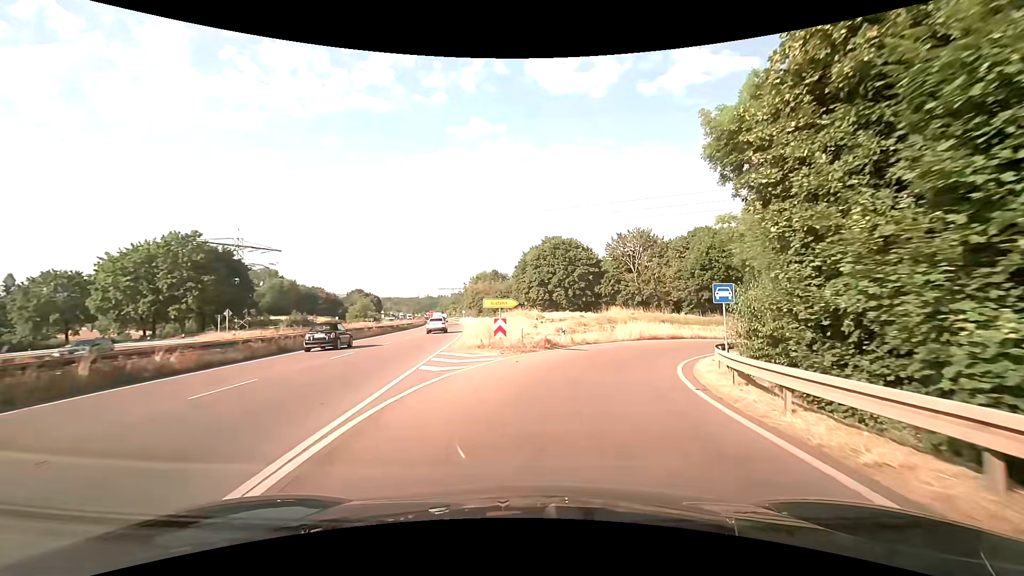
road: trunk_link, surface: asphalt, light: Day
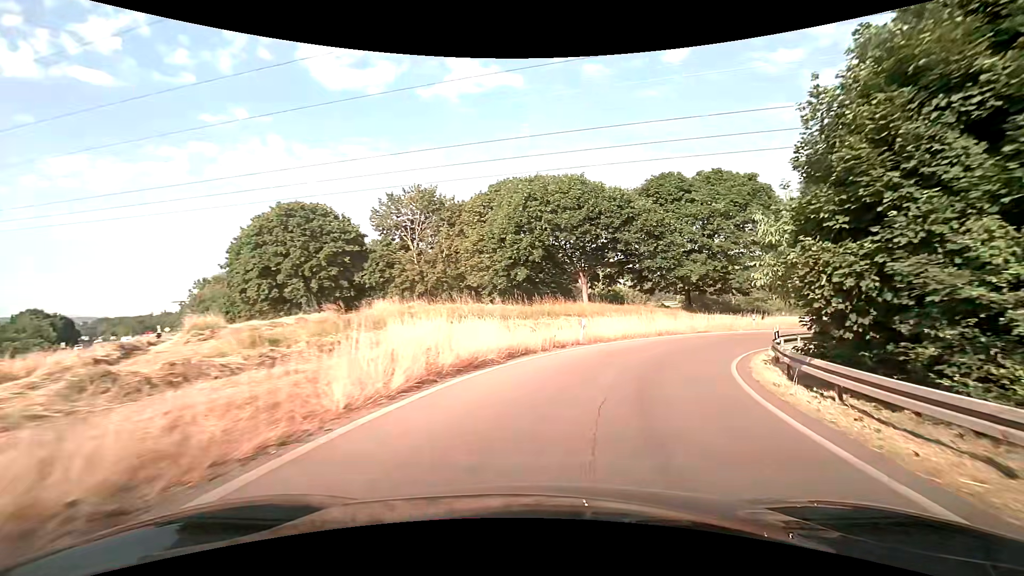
(+4.9, +24.6) m; +25°
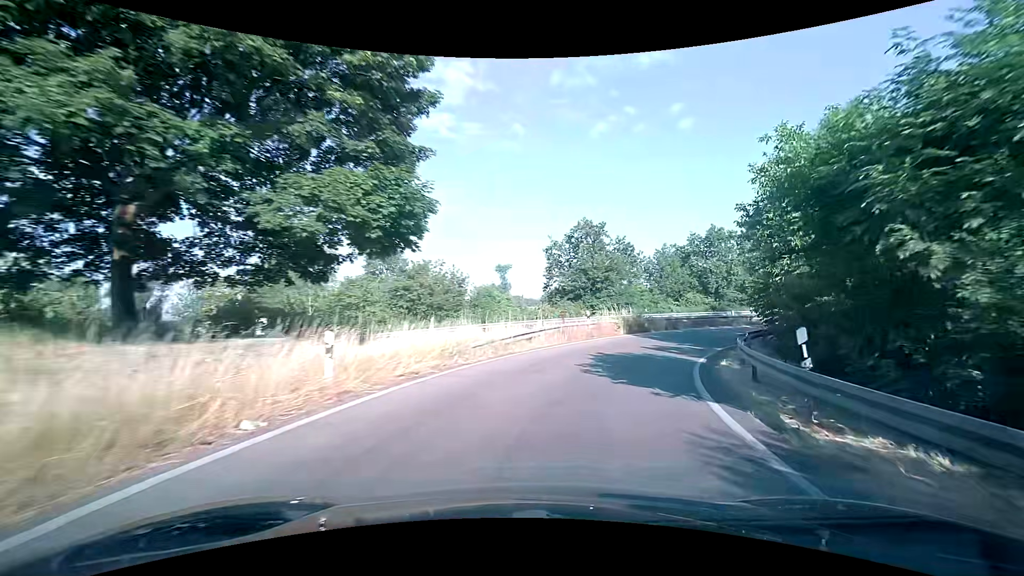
(+11.6, +28.9) m; +44°
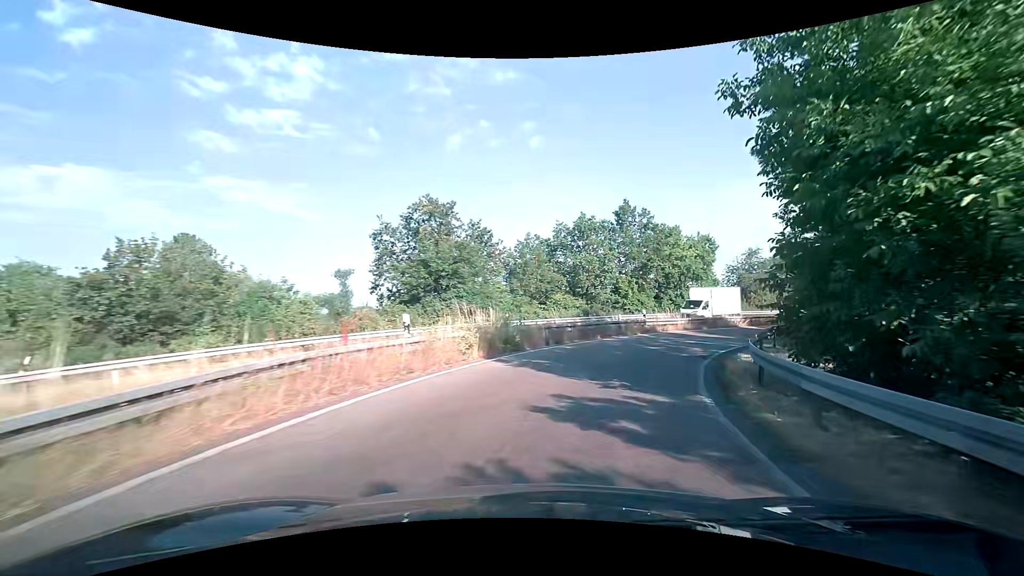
(+1.9, +13.3) m; +16°
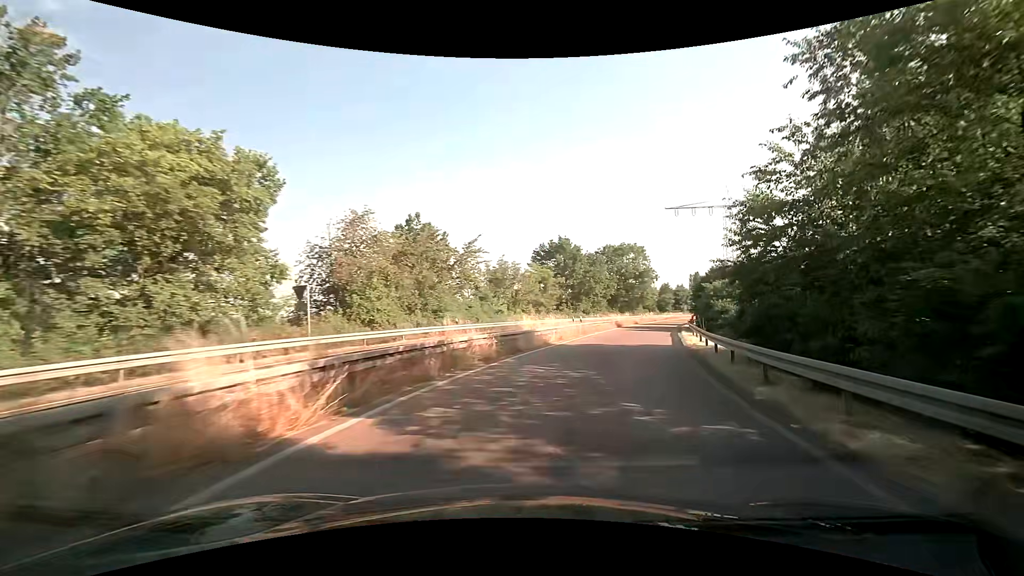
(+12.1, +31.2) m; +42°
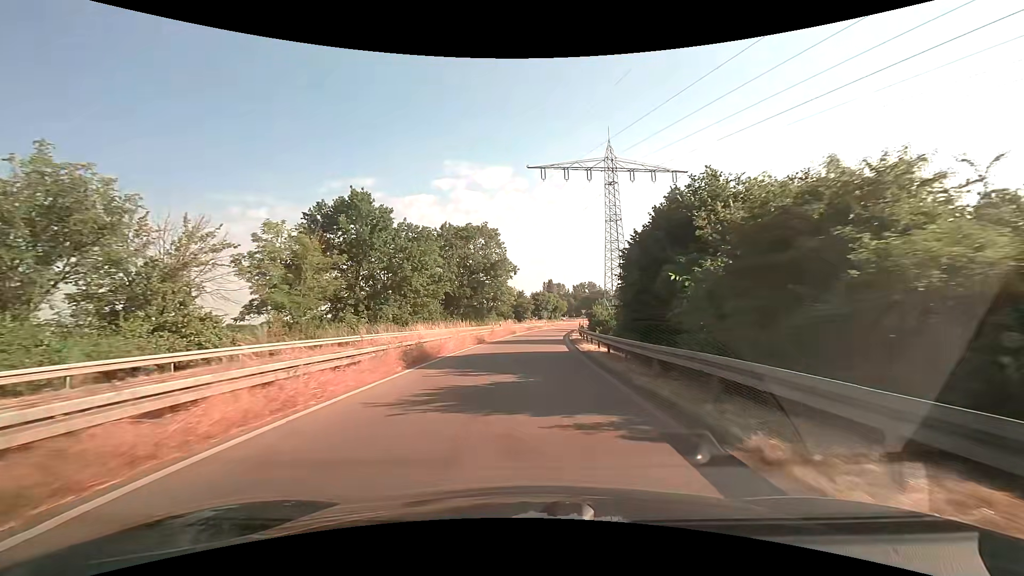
(+8.5, +35.0) m; +18°
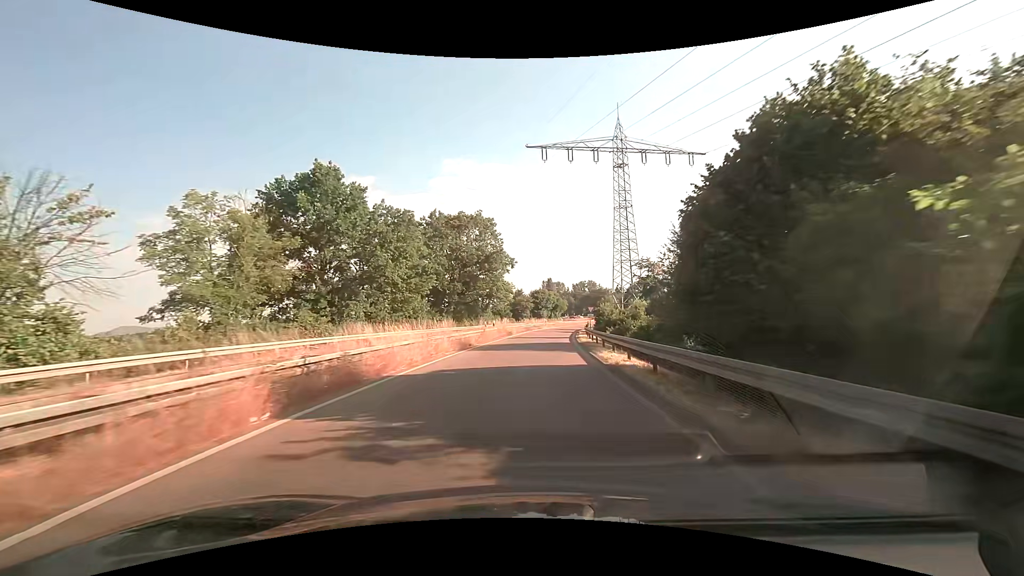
(0.0, +7.6) m; 0°
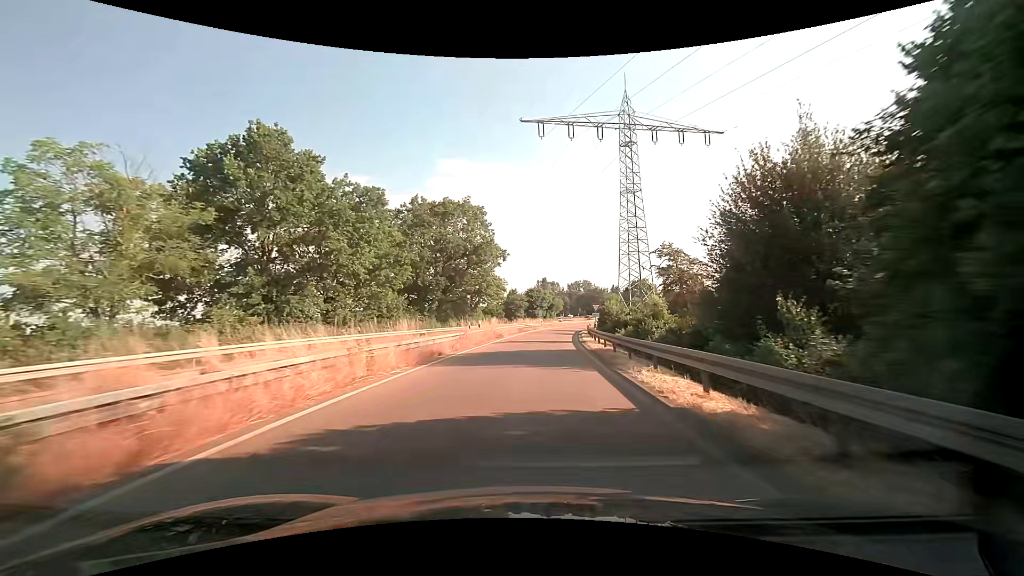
(0.0, +7.8) m; +1°
